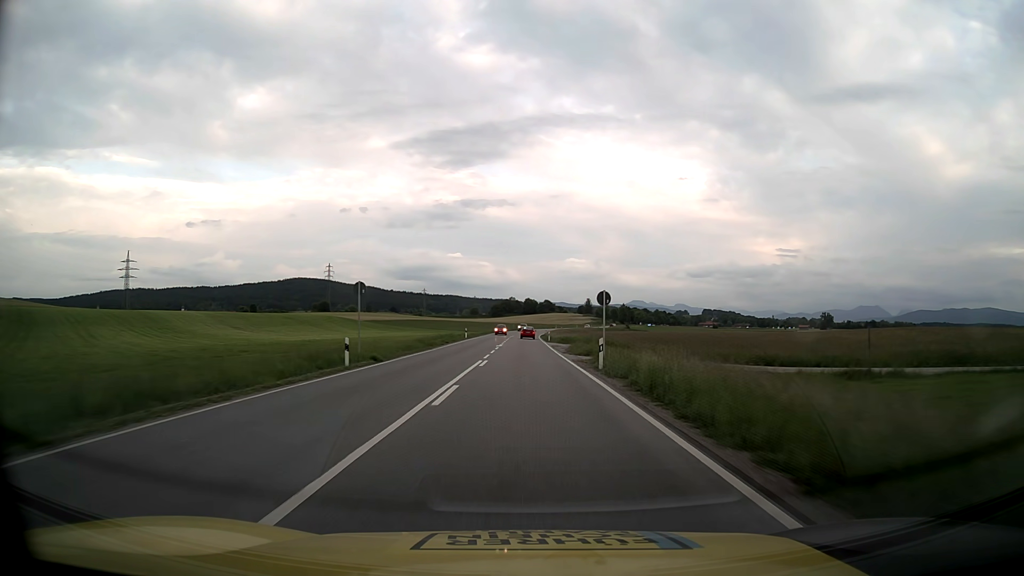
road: primary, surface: asphalt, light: Day
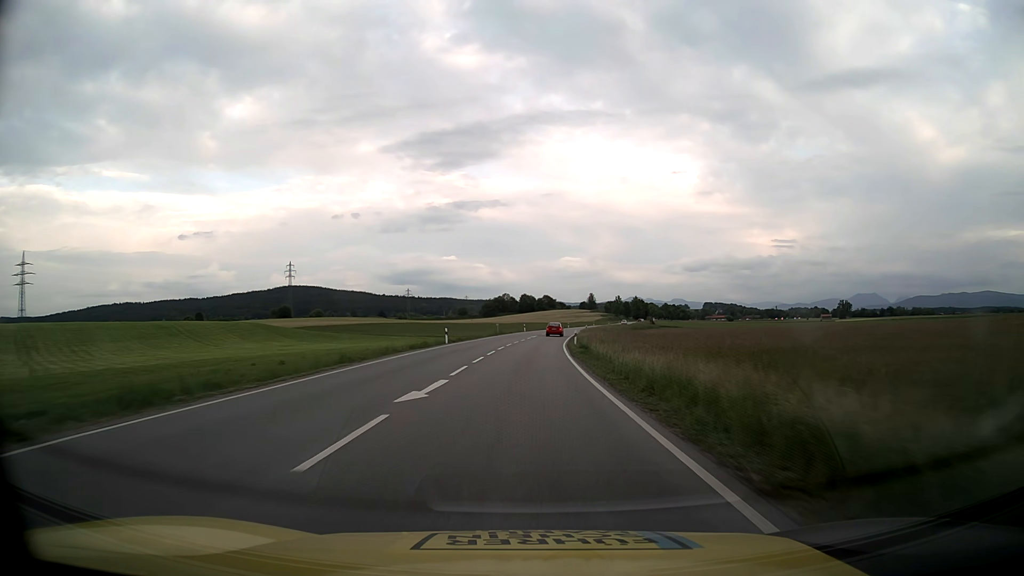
(0.0, +77.4) m; 0°
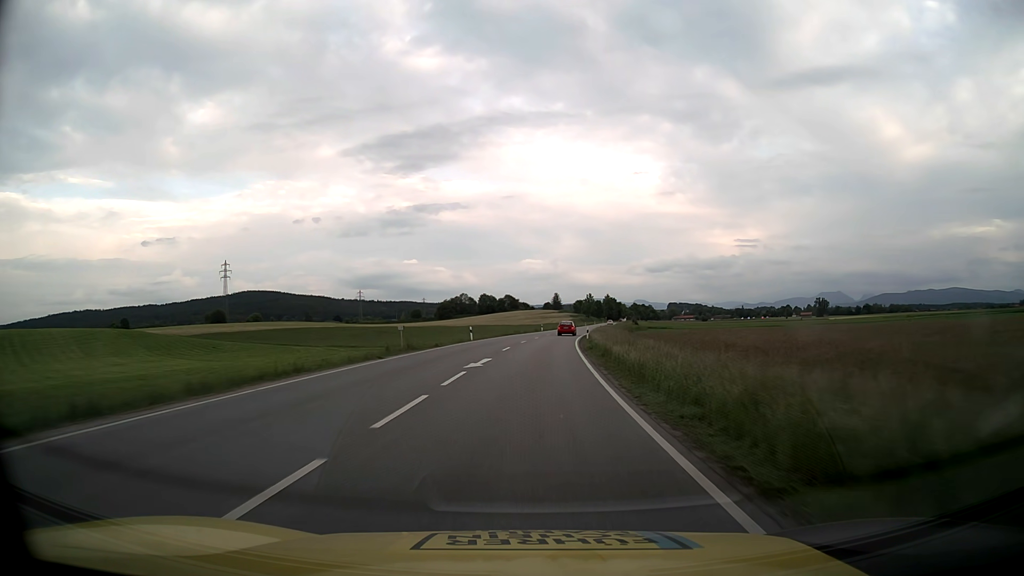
(+0.9, +45.3) m; +3°
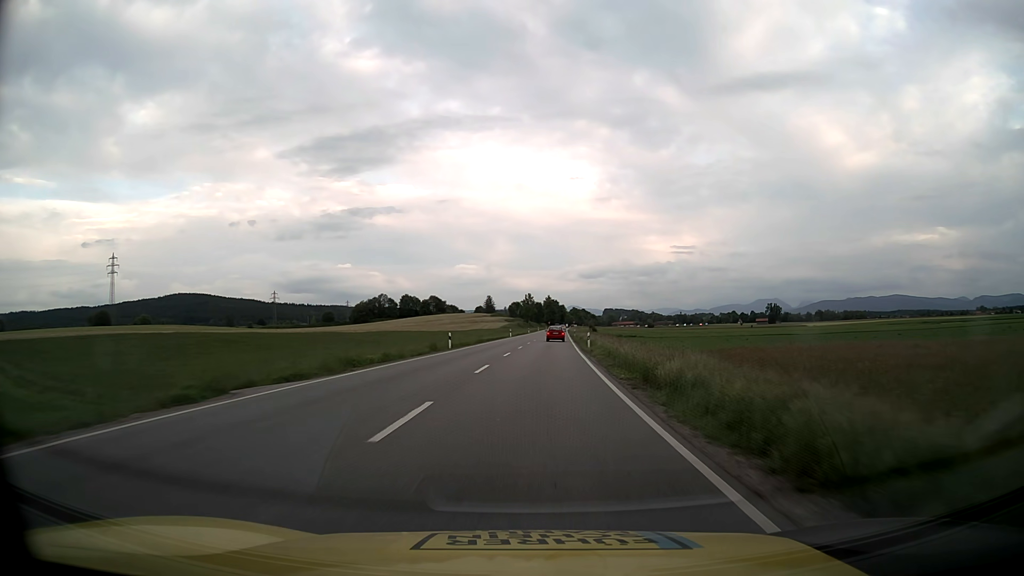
(+3.0, +58.7) m; +6°
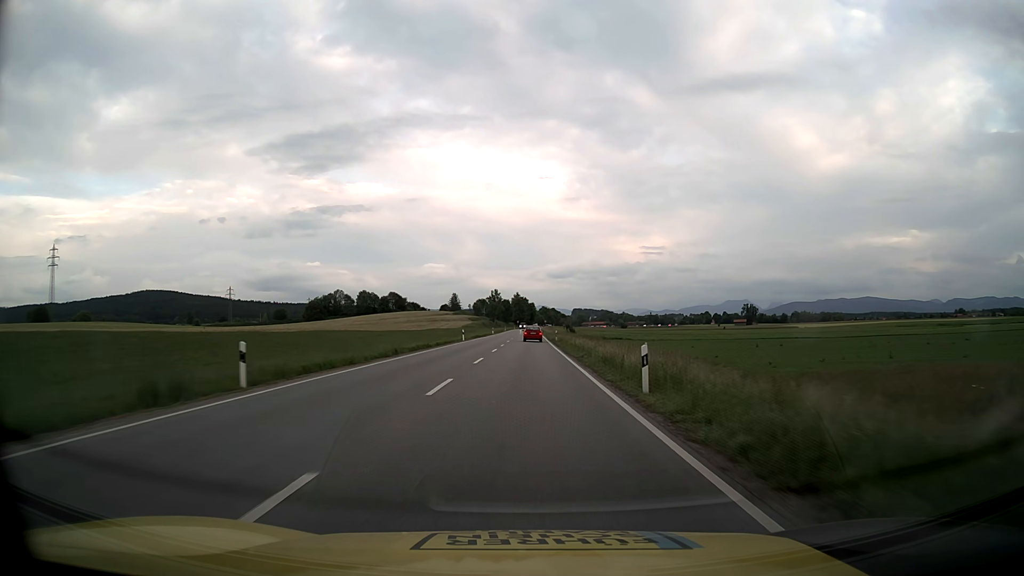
(+0.8, +28.7) m; +3°
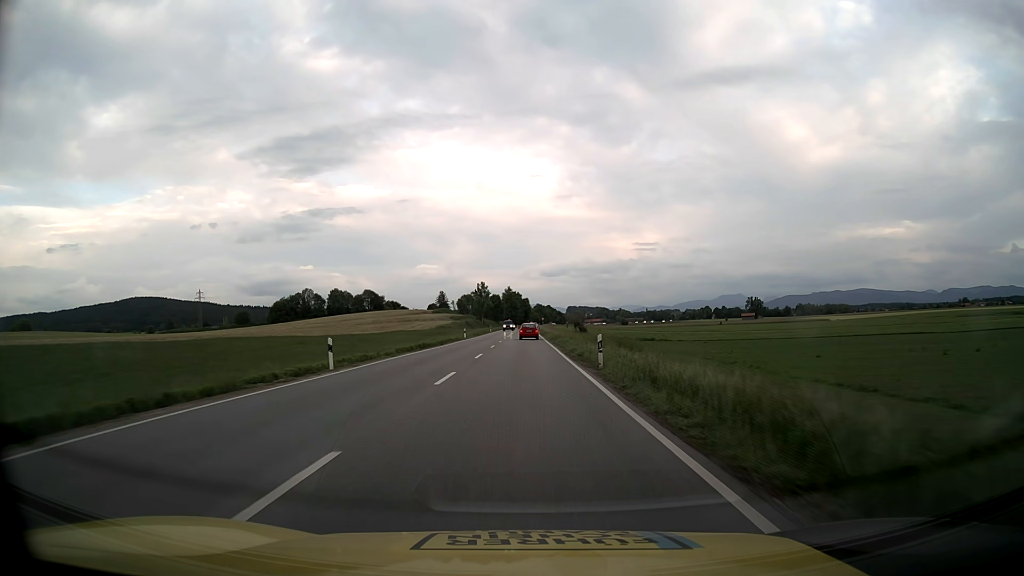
(+0.3, +42.5) m; +1°
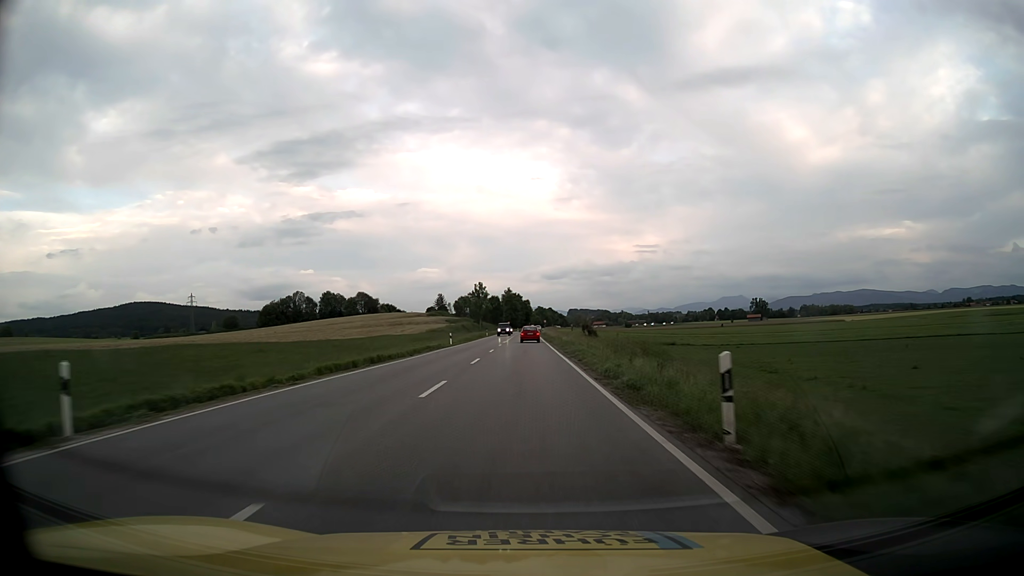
(0.0, +14.0) m; 0°
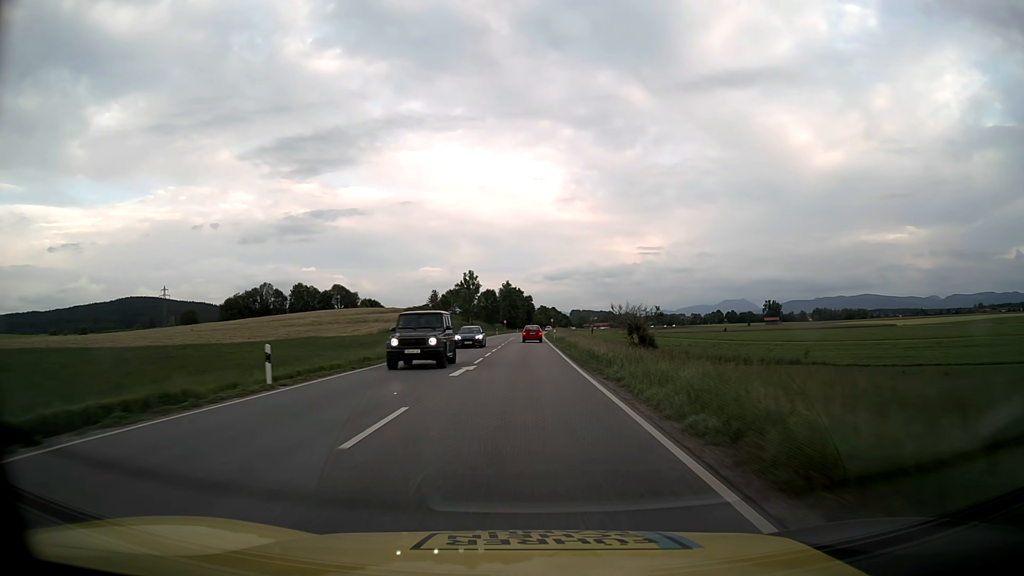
(-0.1, +41.8) m; 0°
(0, +10) (0, +20) (0, +30) (0, +40) (0, +50) (0, +60) (0, +70) (0, +80) (0, +90) (+1, +100) m
